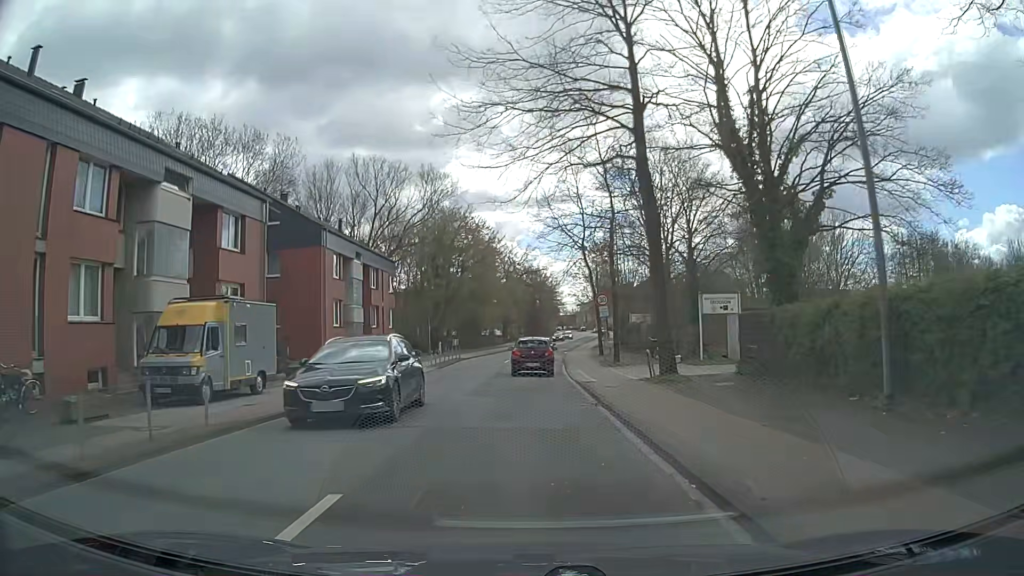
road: tertiary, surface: asphalt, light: Day
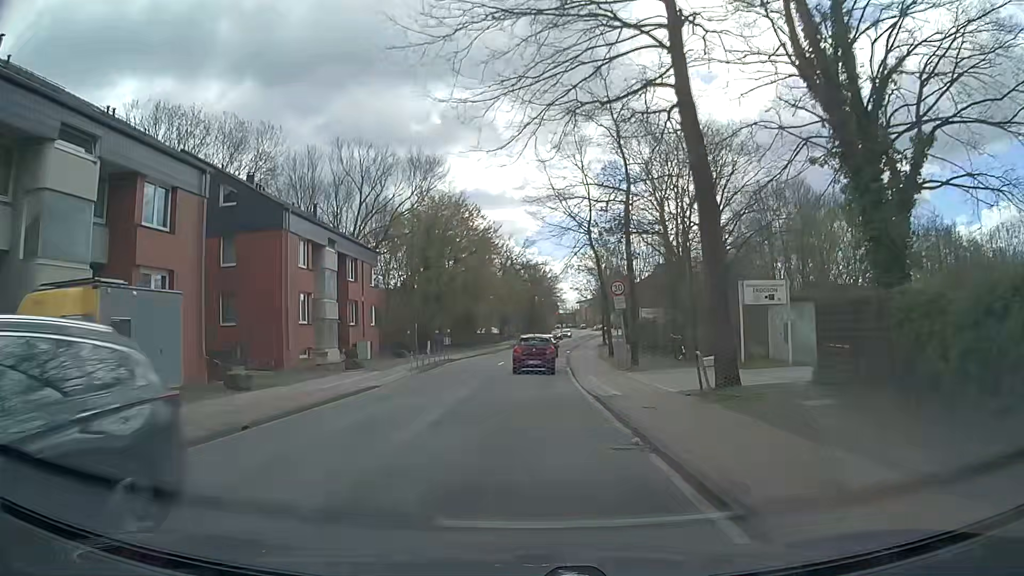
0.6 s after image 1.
(0.0, +6.0) m; 0°
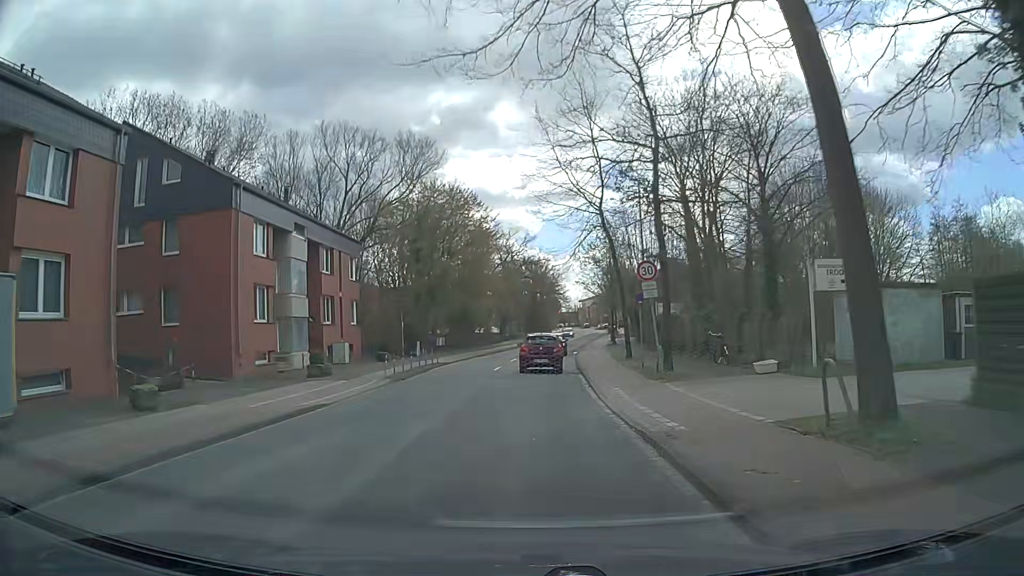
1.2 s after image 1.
(0.0, +6.0) m; 0°
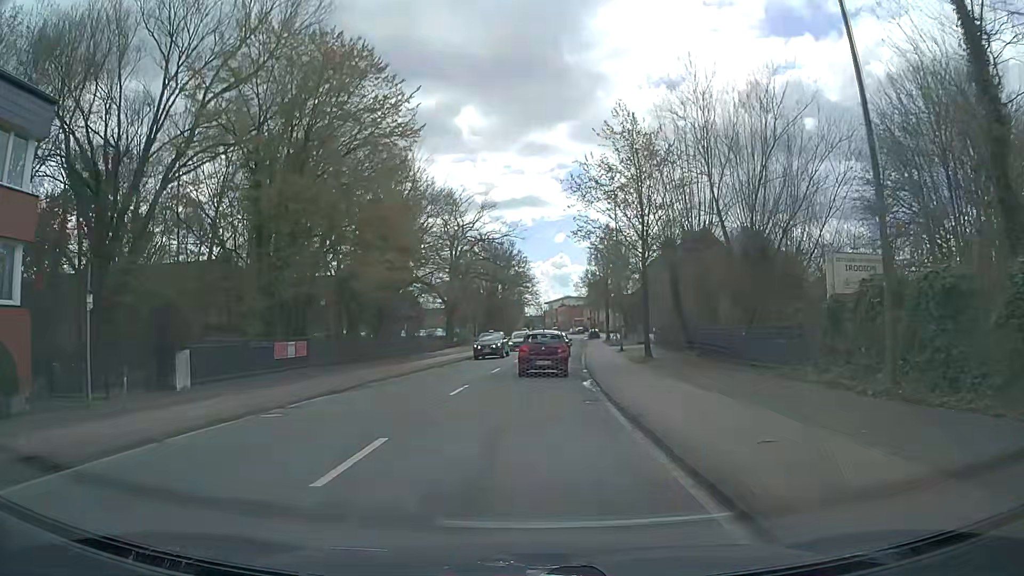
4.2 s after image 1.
(+0.1, +30.5) m; +2°
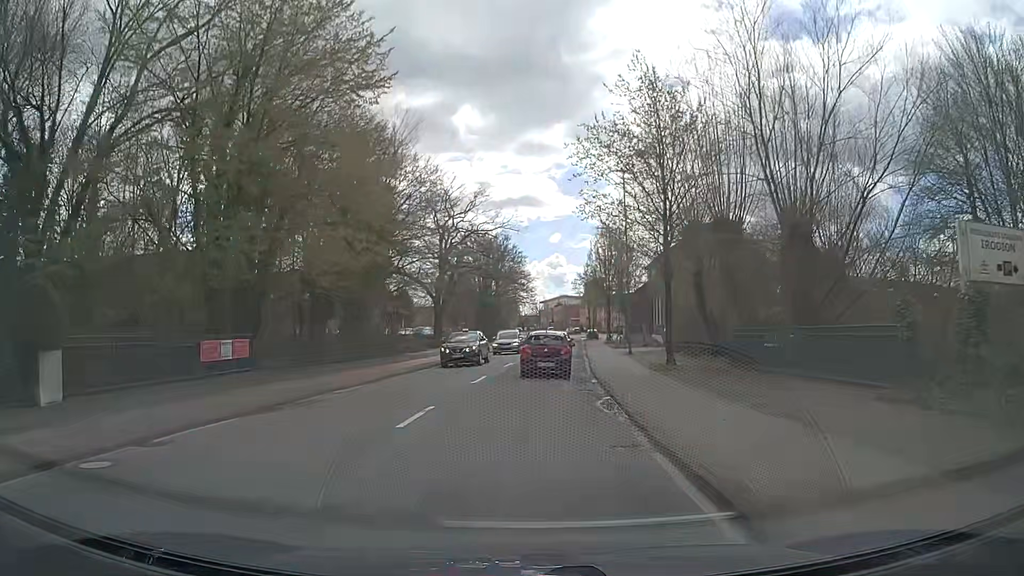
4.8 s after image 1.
(0.0, +5.8) m; 0°
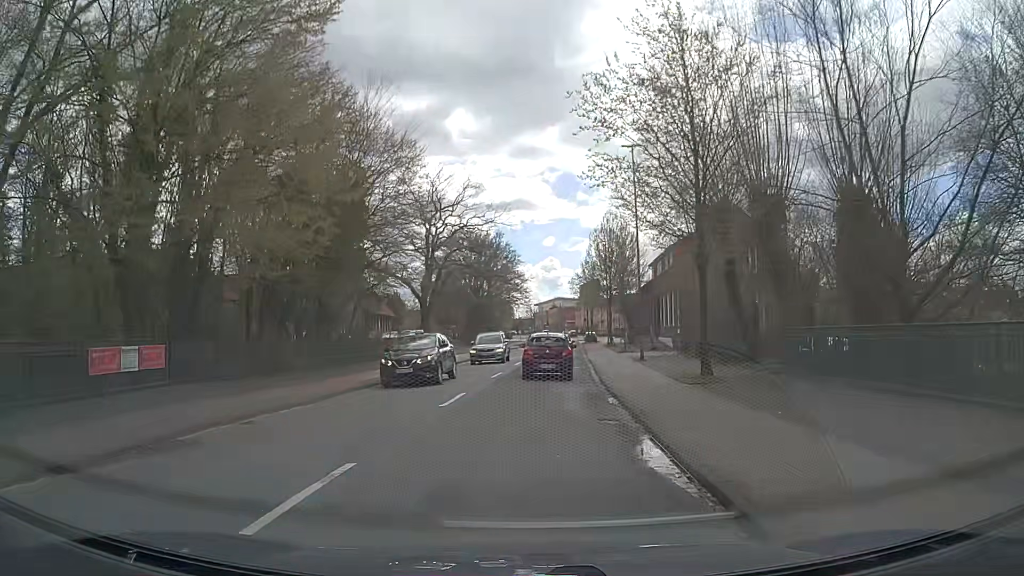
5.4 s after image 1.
(+0.1, +5.7) m; +1°
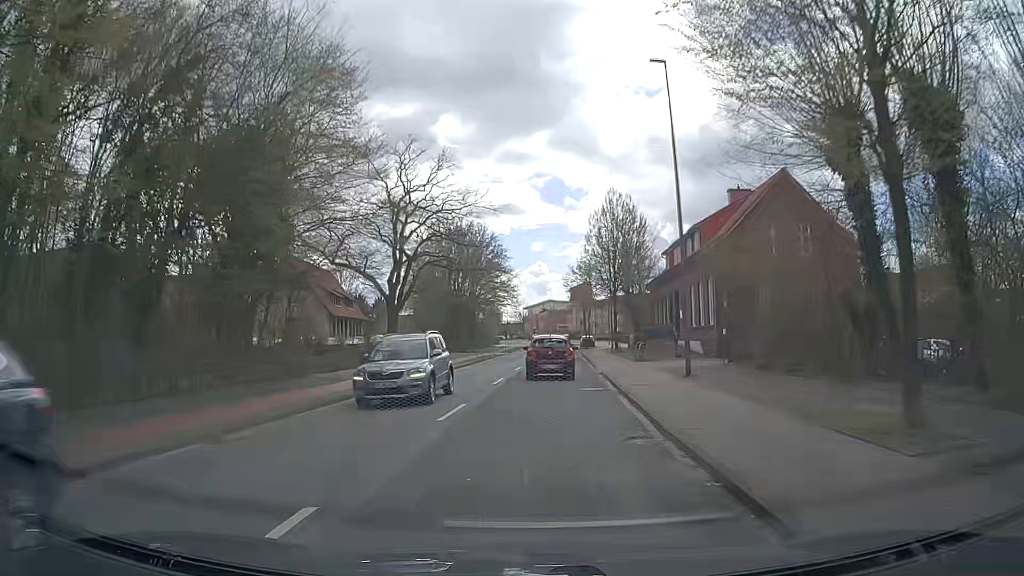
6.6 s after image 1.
(0.0, +11.1) m; 0°
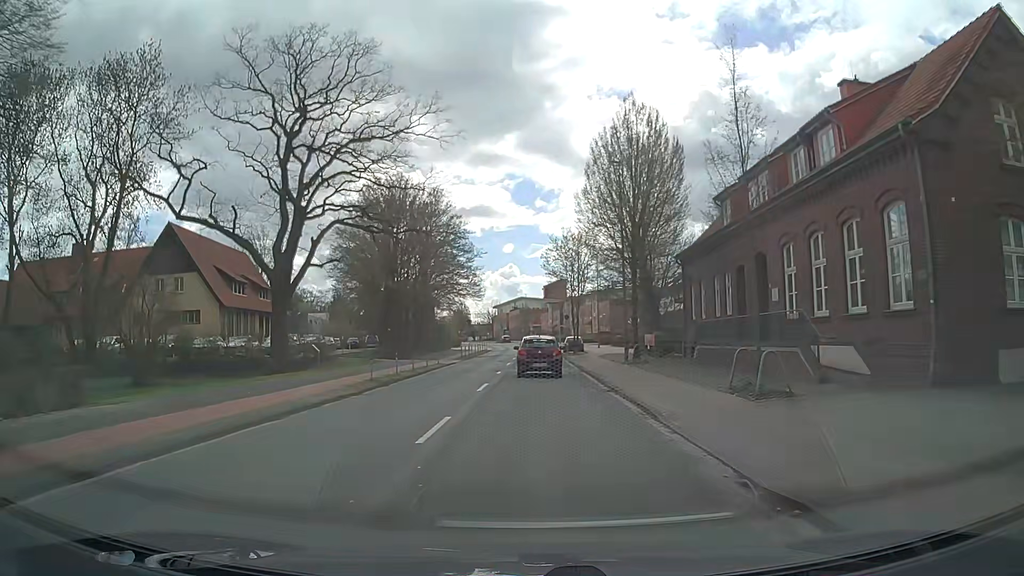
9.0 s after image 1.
(+0.7, +21.2) m; +3°
(0, +10) (0, +20) (0, +30) (0, +40) (0, +50) (0, +60) (+1, +70) (+1, +80) (0, +90) (0, +100) m
